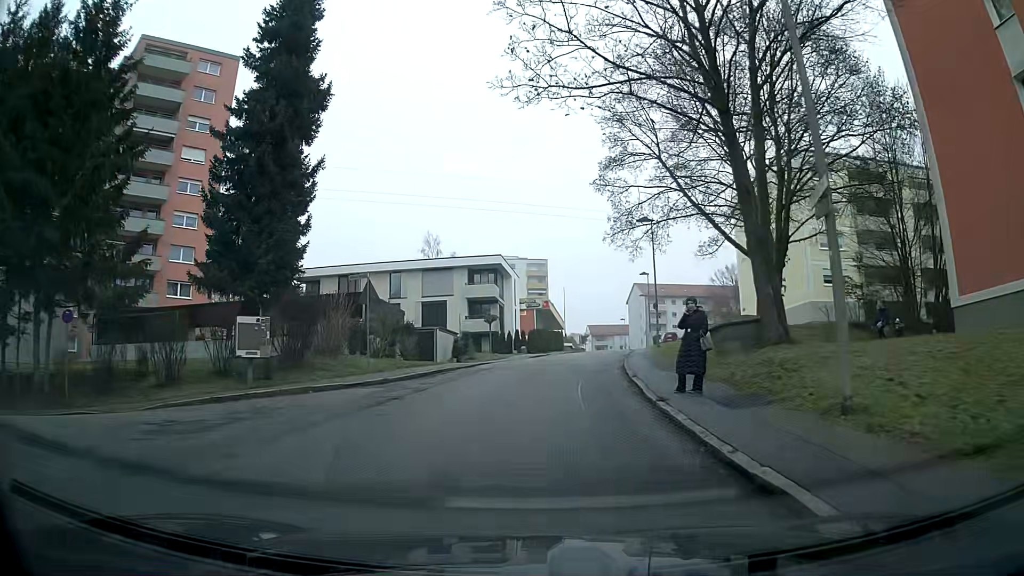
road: residential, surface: asphalt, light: Day
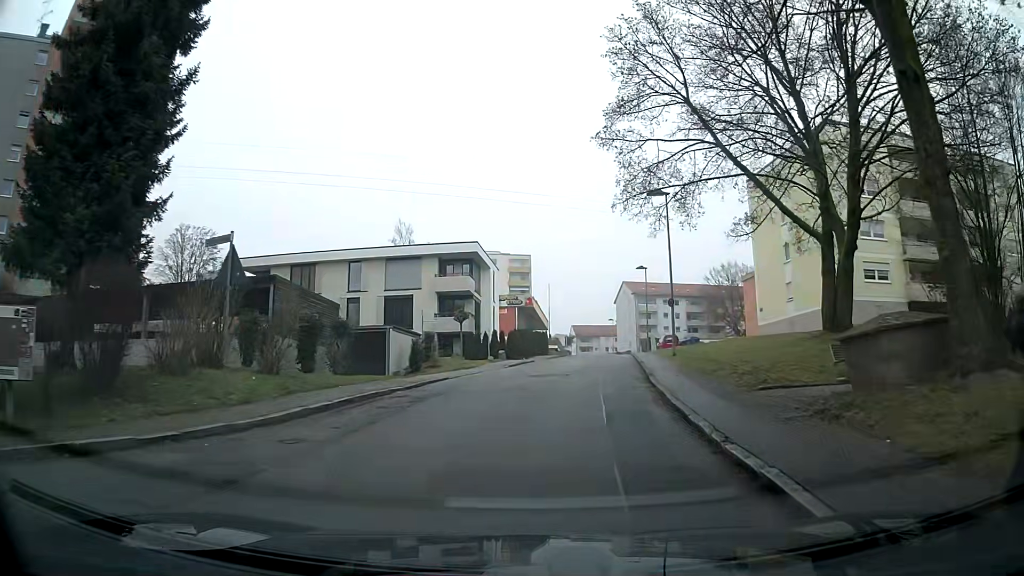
(-0.3, +8.9) m; -2°
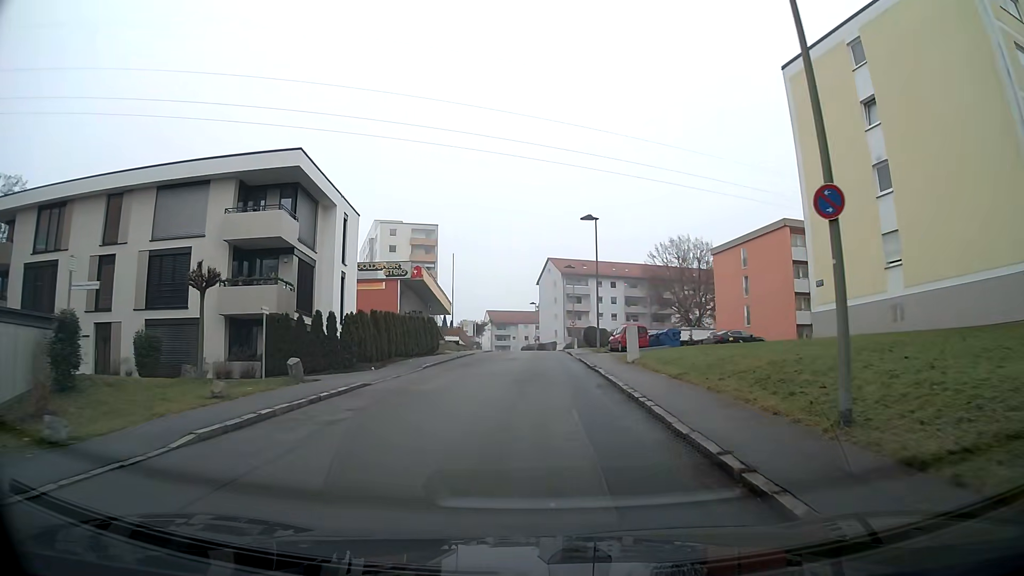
(+1.5, +23.7) m; +5°
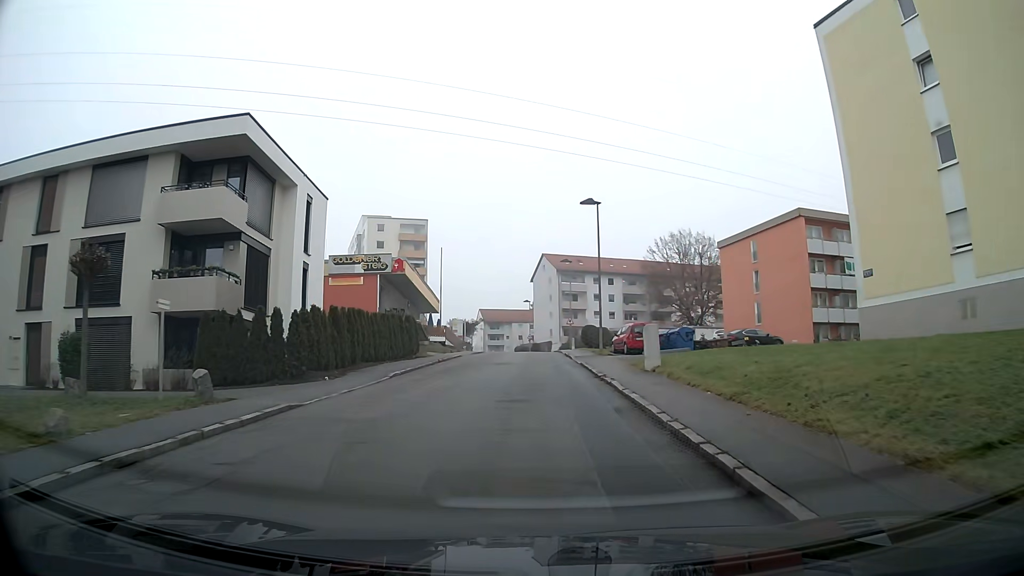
(0.0, +4.9) m; +1°
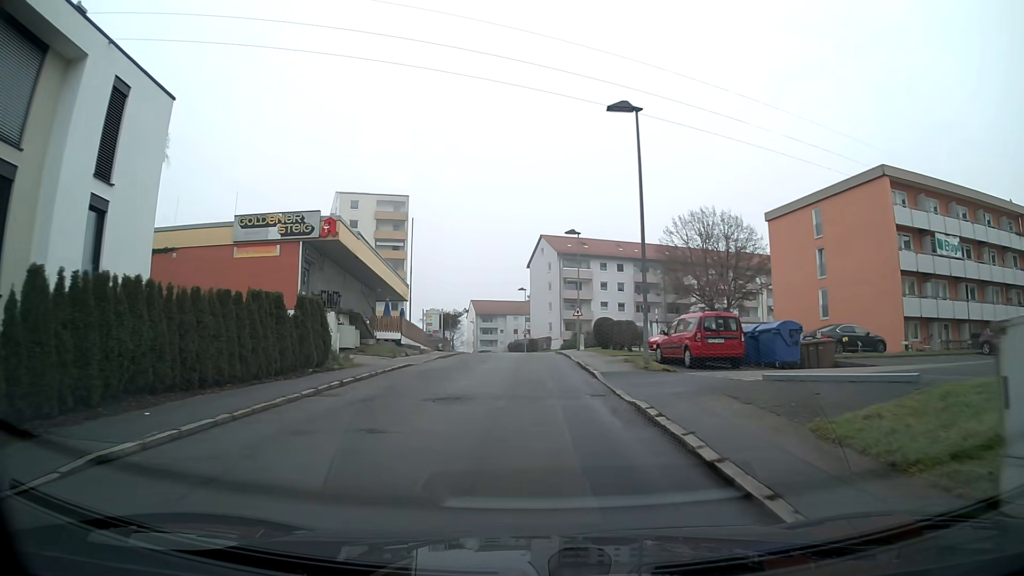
(0.0, +15.1) m; 0°
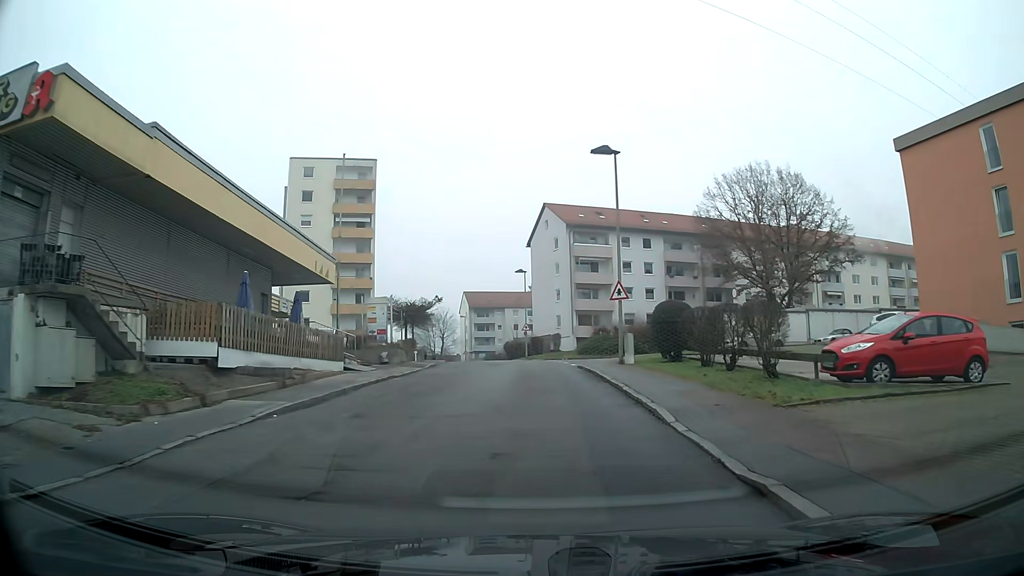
(0.0, +20.5) m; 0°
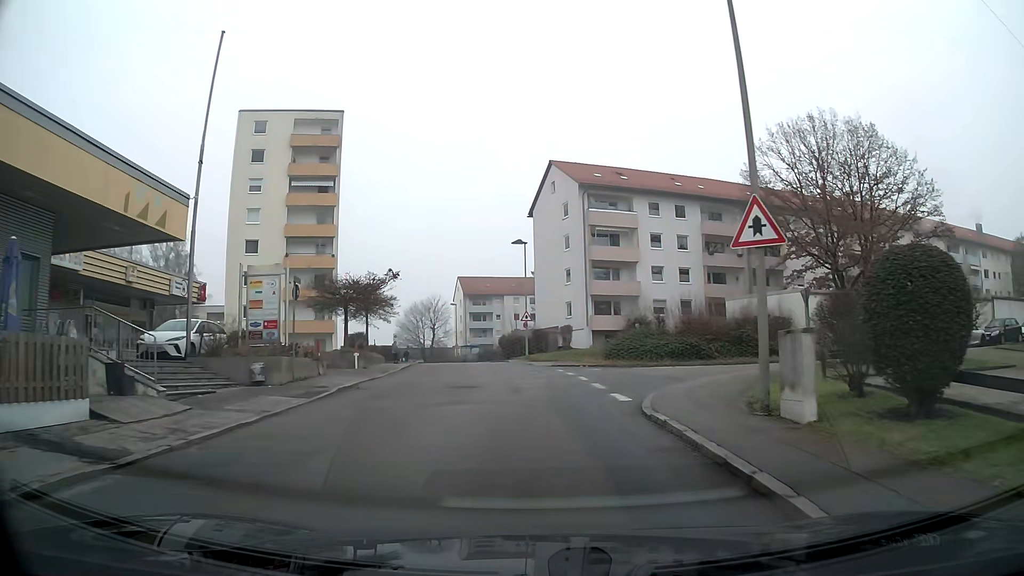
(0.0, +15.1) m; -1°
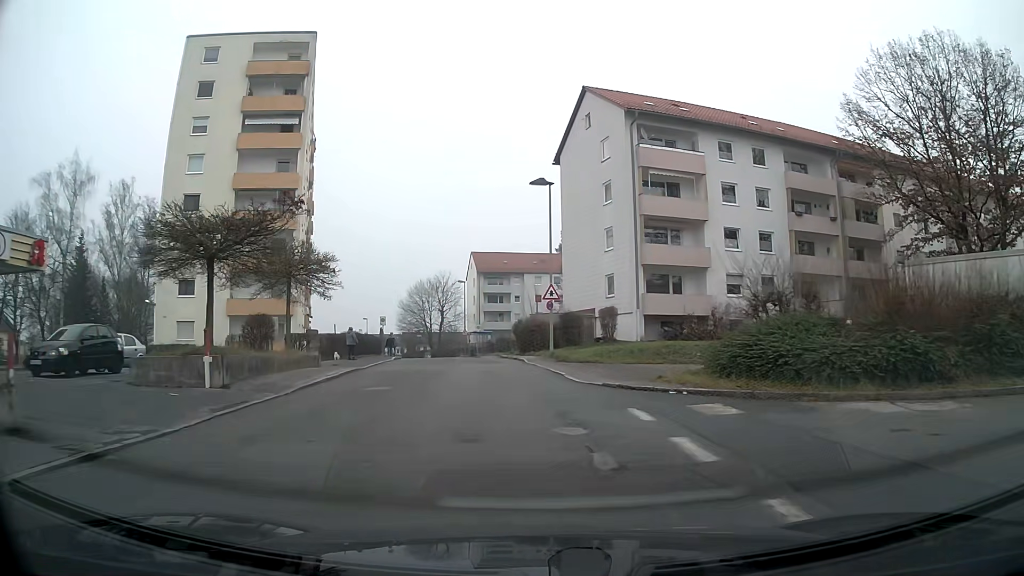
(-0.3, +15.1) m; -2°
